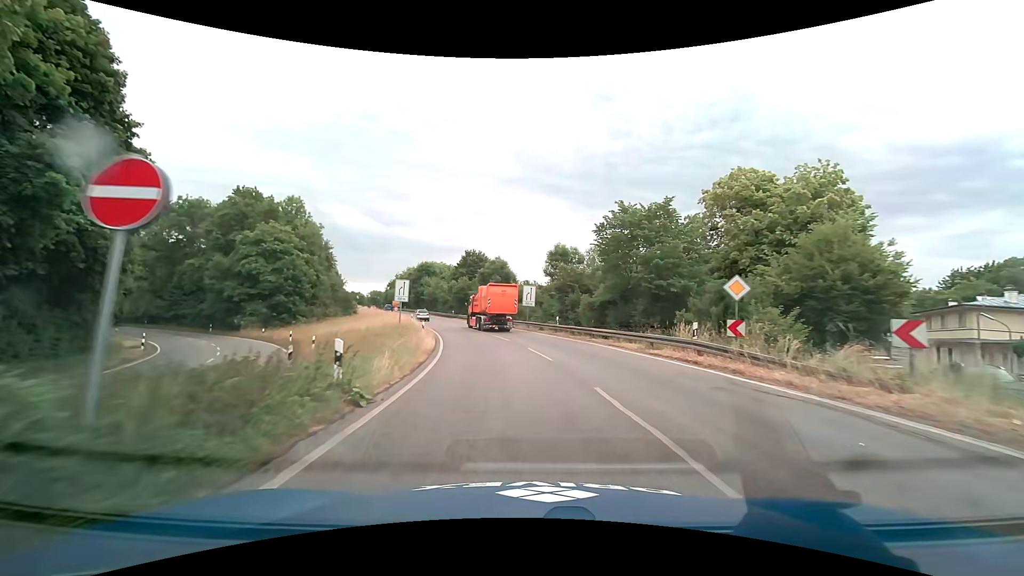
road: trunk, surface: asphalt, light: Day
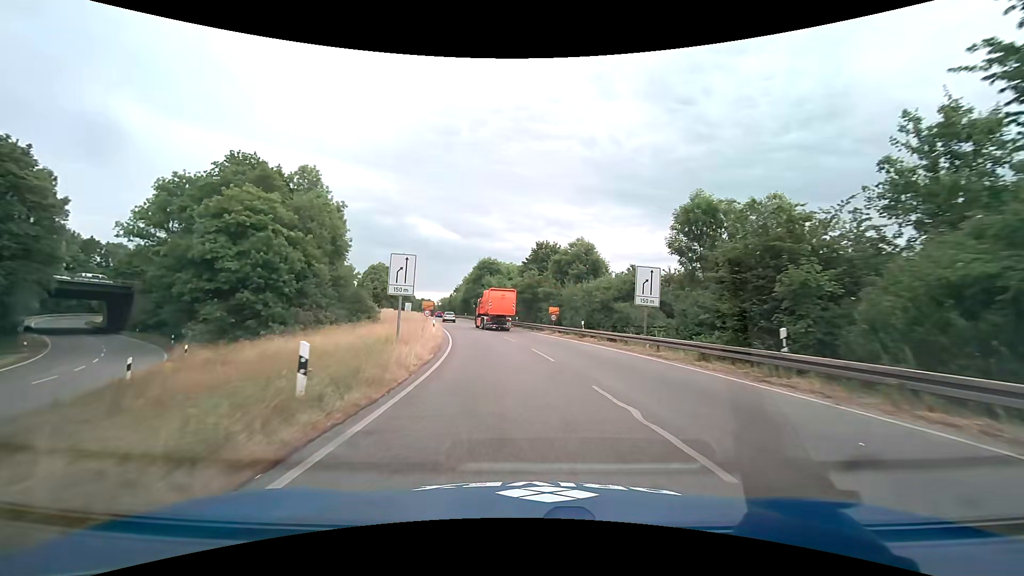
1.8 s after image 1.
(-1.9, +23.2) m; -9°
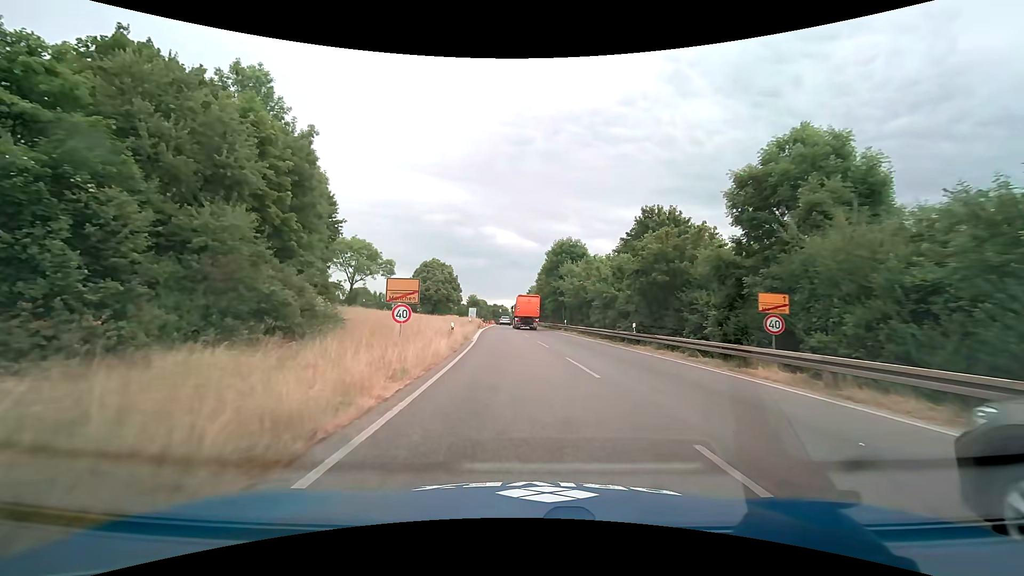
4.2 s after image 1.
(-2.5, +28.3) m; -10°
(0, +10) (-1, +20) (-1, +30) (-2, +40) (-2, +50) (-3, +60) (-3, +70) (-3, +80) (-4, +90) (-4, +100) m
